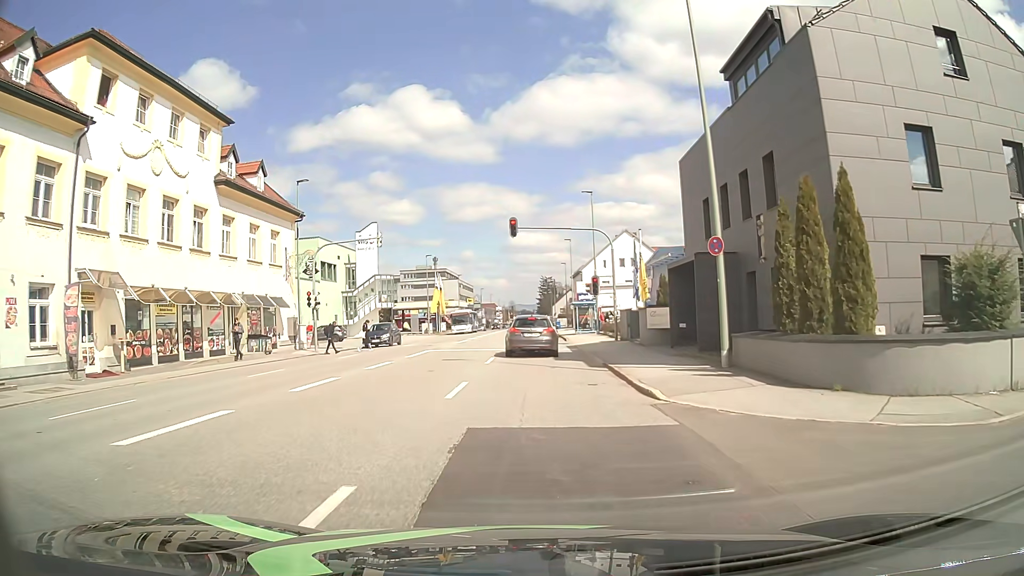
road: tertiary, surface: asphalt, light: Day
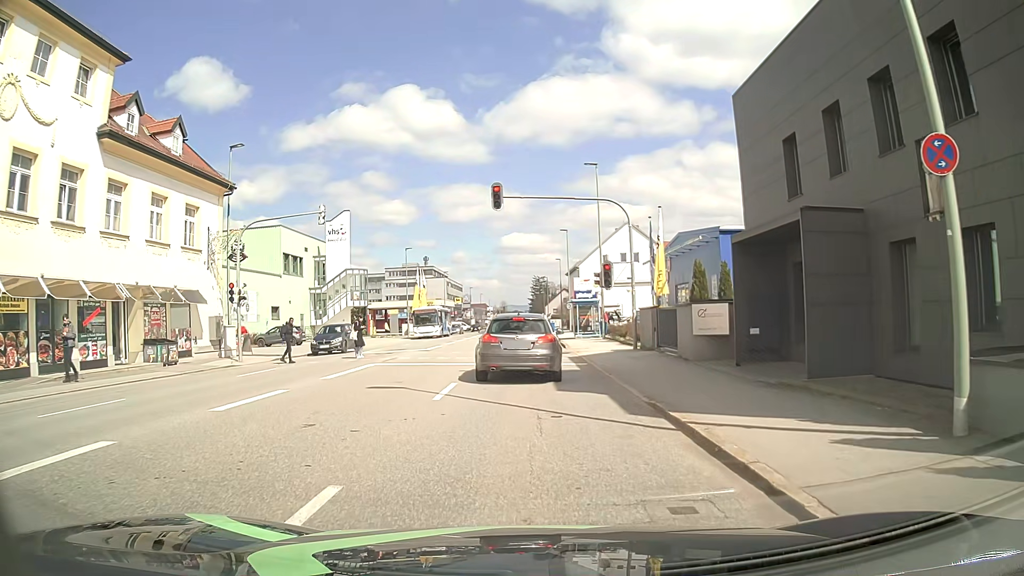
(0.0, +8.9) m; -1°
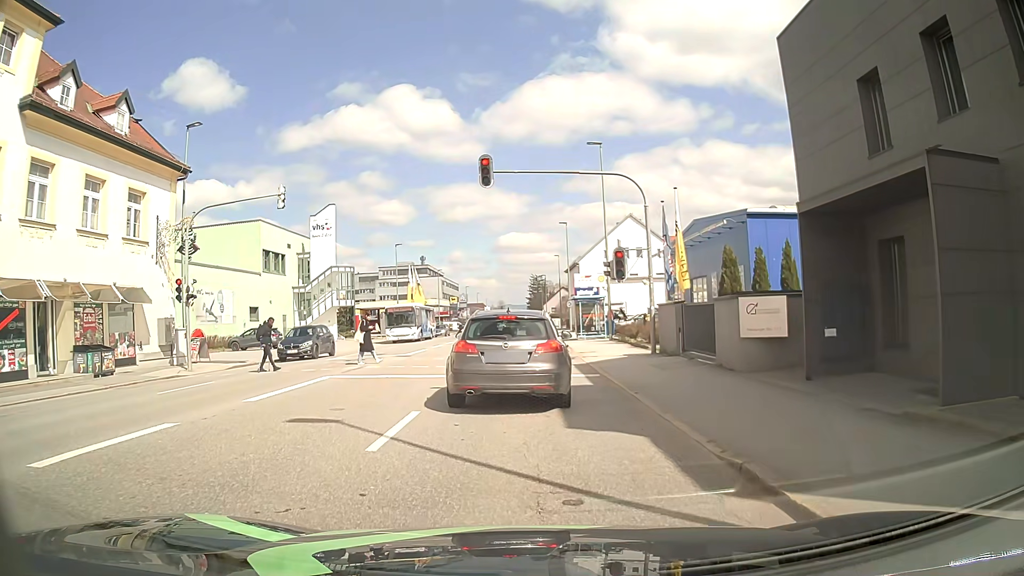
(+0.1, +4.3) m; 0°
